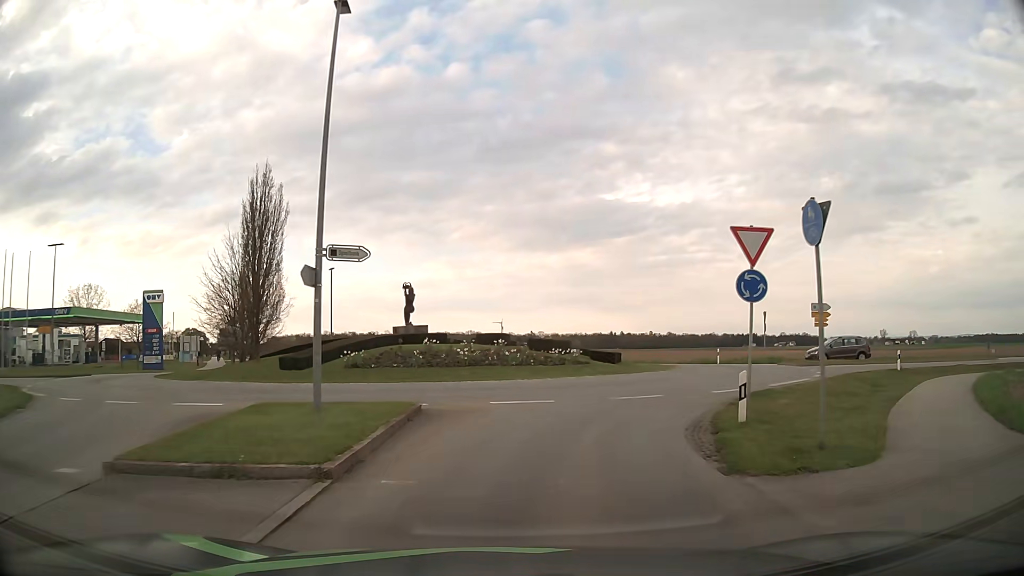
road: residential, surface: asphalt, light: Day
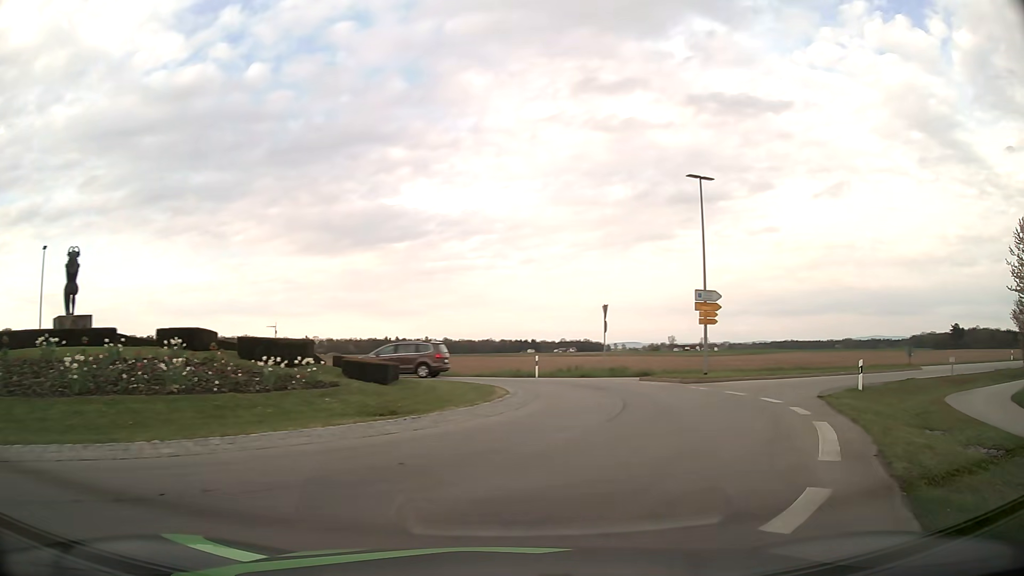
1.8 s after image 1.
(+1.6, +13.8) m; +19°
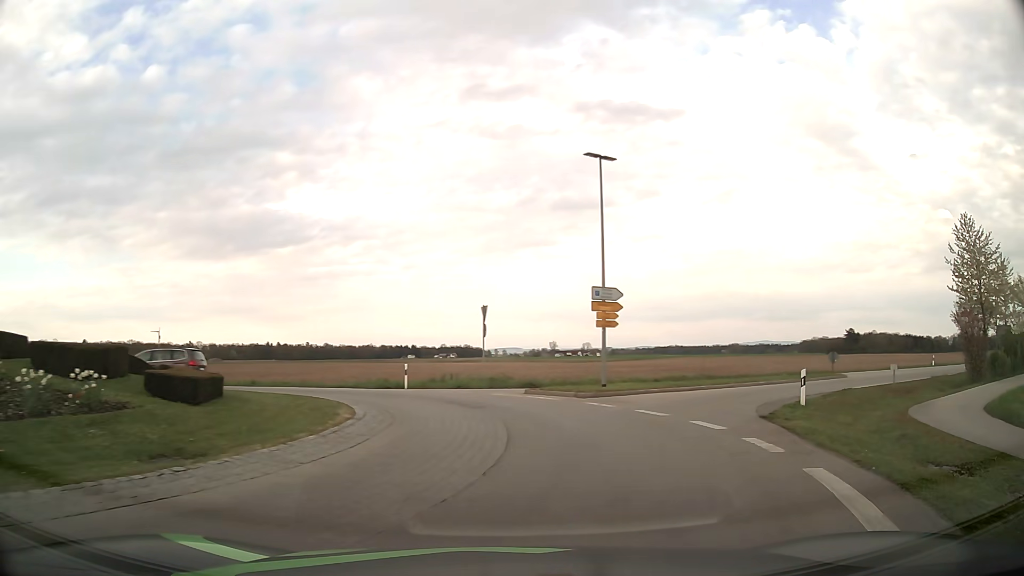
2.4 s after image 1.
(+0.4, +4.2) m; +10°
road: tertiary
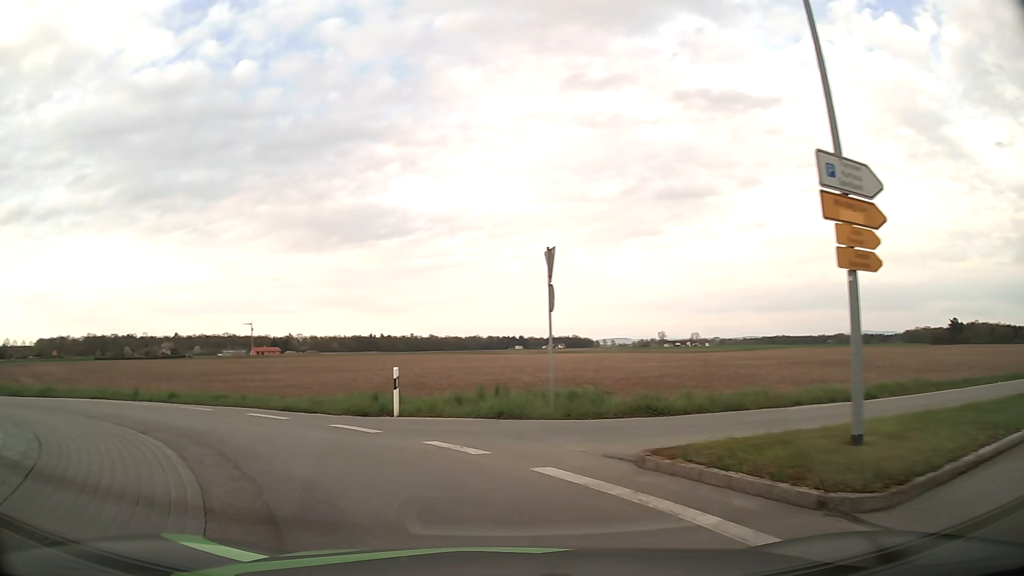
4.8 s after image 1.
(+0.8, +15.1) m; -9°
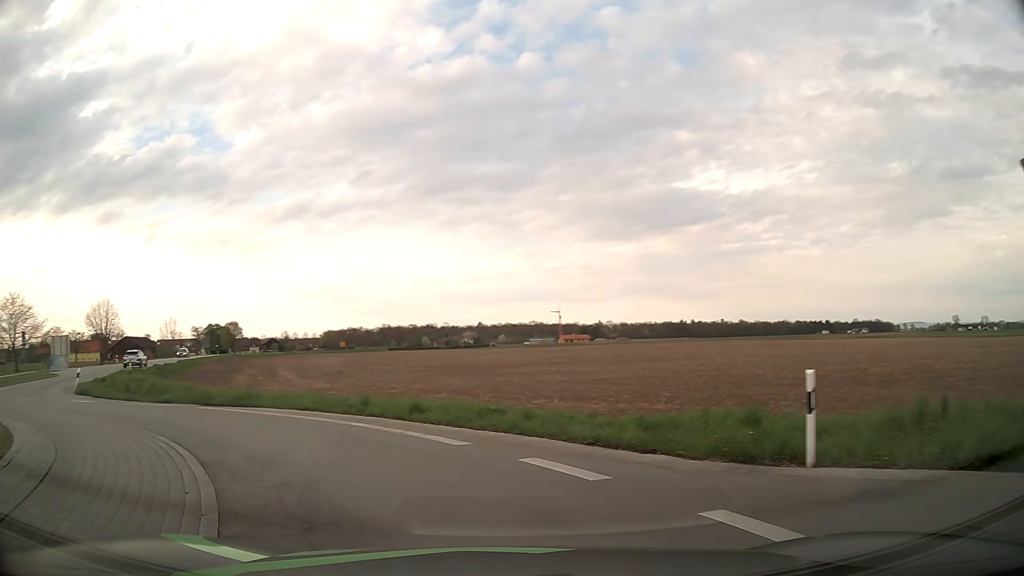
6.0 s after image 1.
(-1.5, +7.2) m; -27°
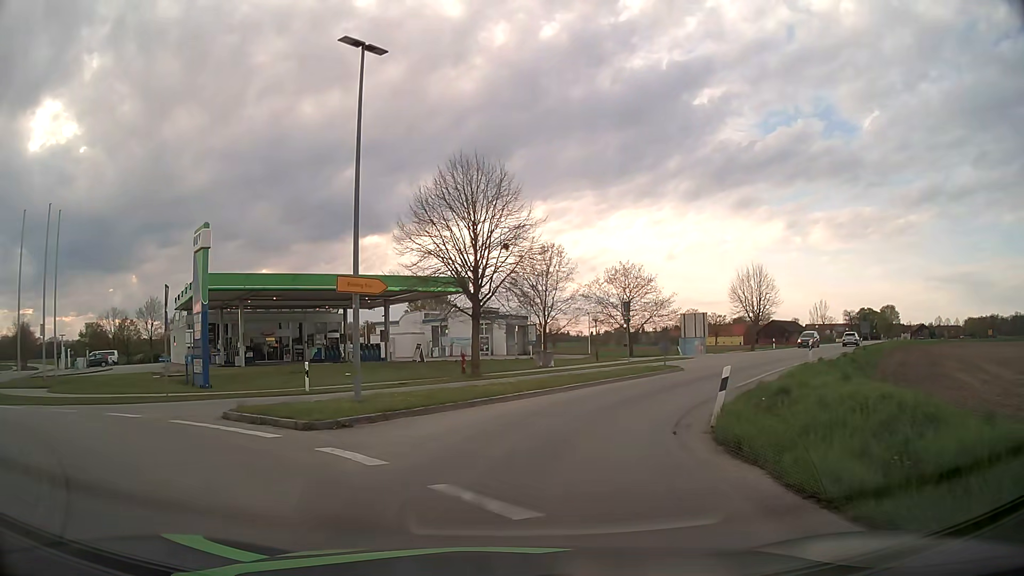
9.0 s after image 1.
(-10.0, +16.1) m; -55°
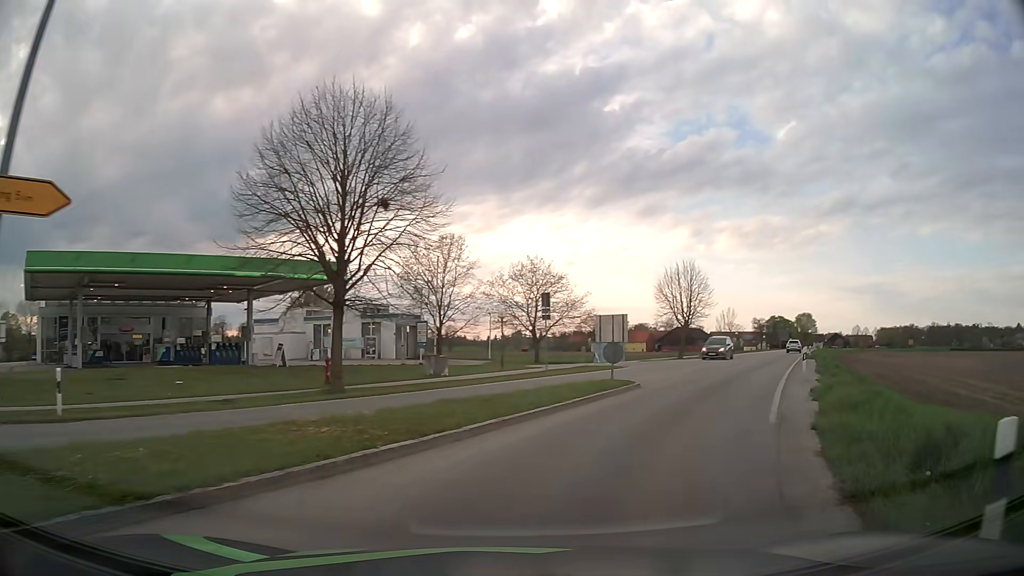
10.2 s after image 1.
(+0.4, +9.0) m; +9°
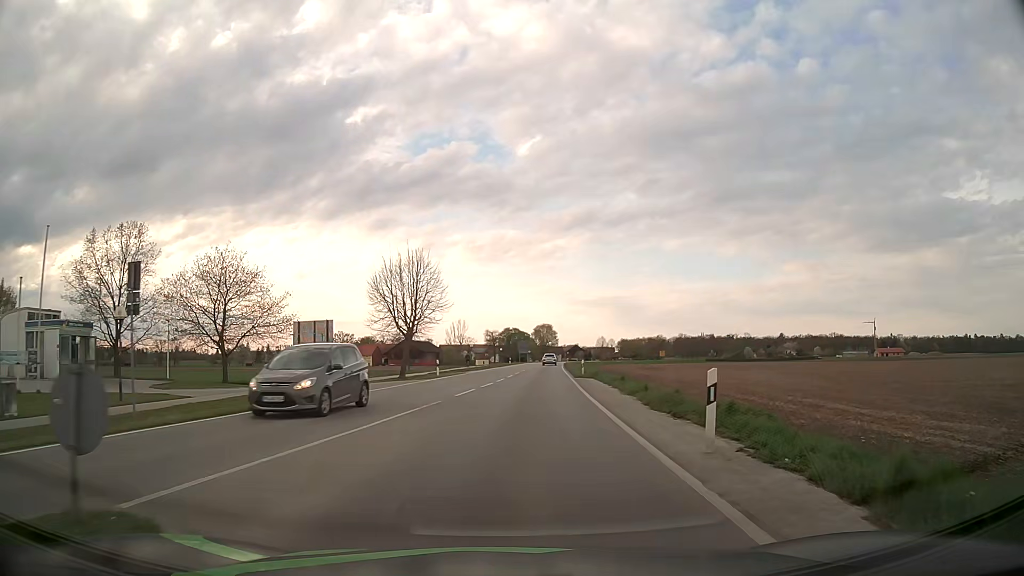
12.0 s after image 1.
(+3.4, +14.1) m; +23°
(0, +10) (+1, +20) (+1, +30) (+2, +40) (+2, +50) (+3, +60) (+4, +70) (+5, +80) (+6, +90) (+7, +100) m
